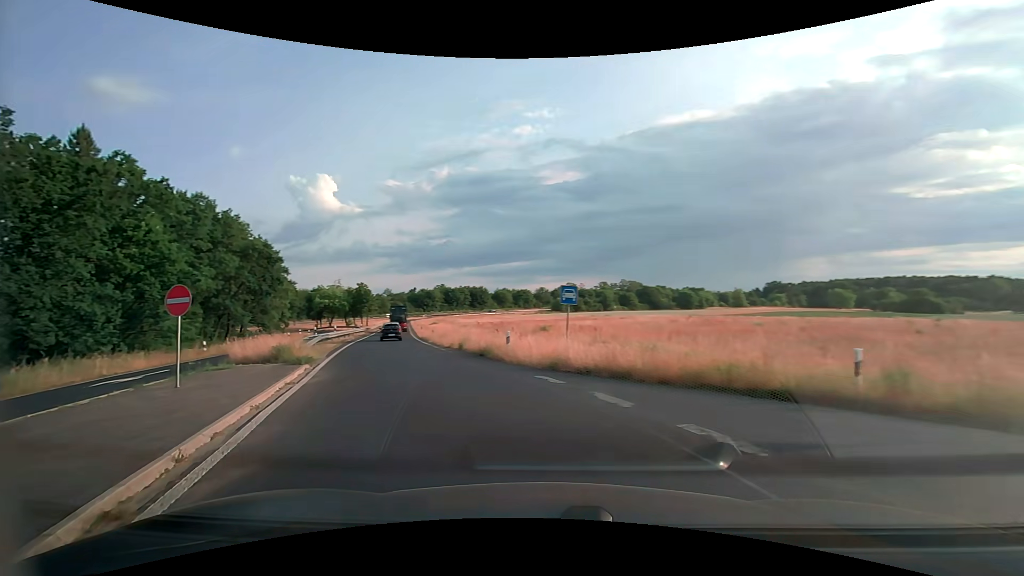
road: trunk_link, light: Day
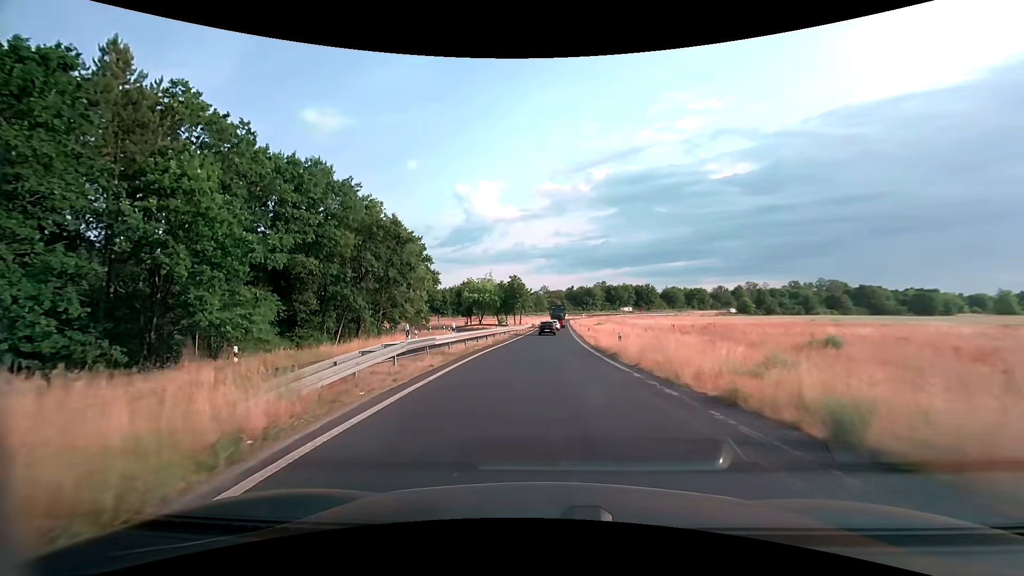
(-5.2, +18.6) m; -18°
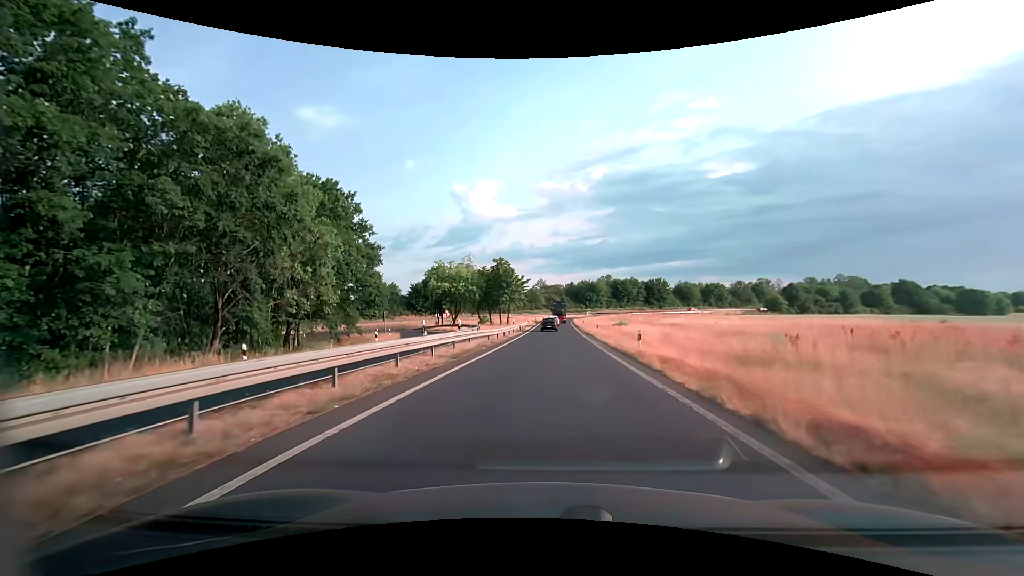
(0.0, +26.7) m; 0°
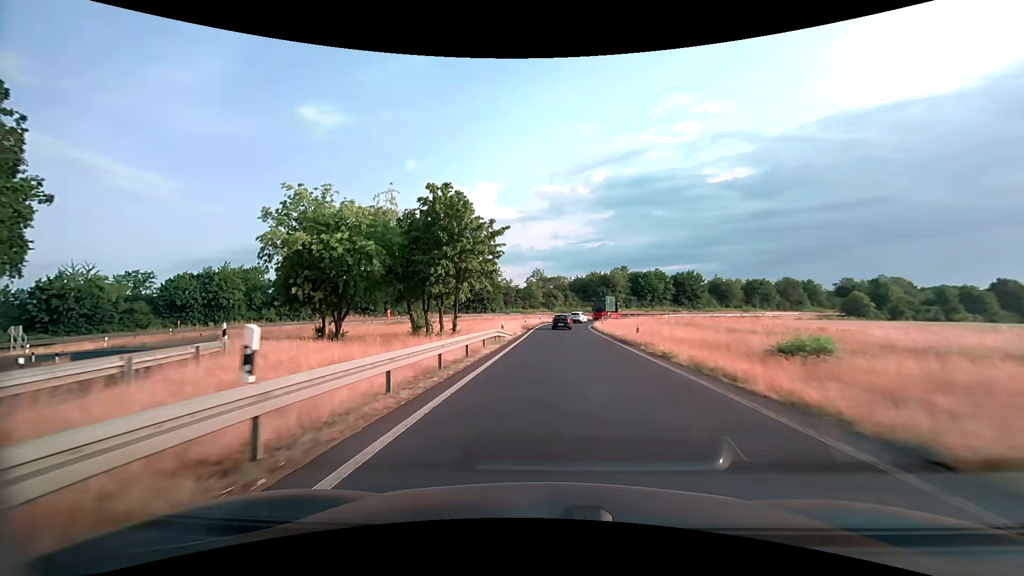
(+0.1, +41.5) m; 0°
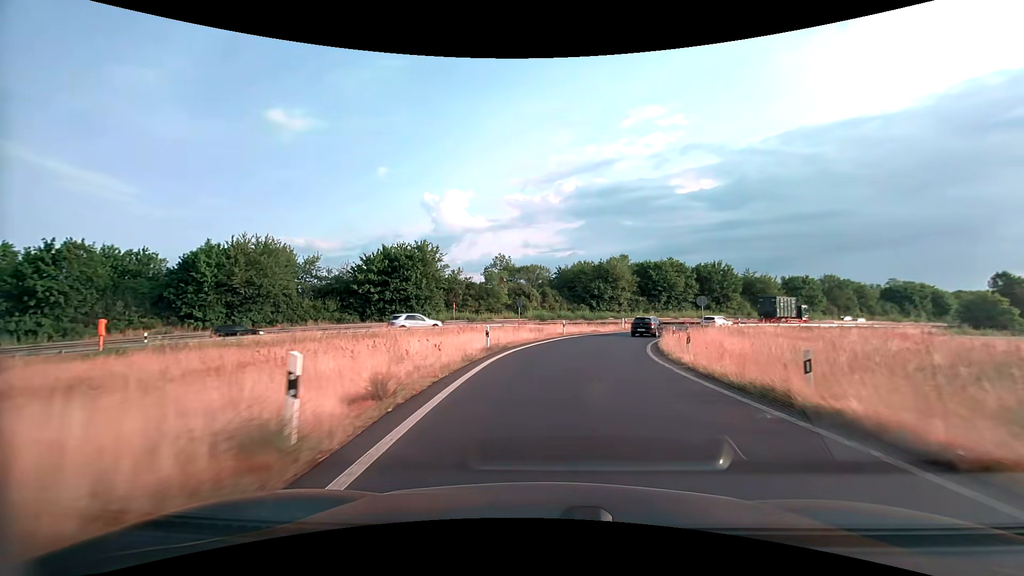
(+0.4, +43.2) m; +3°
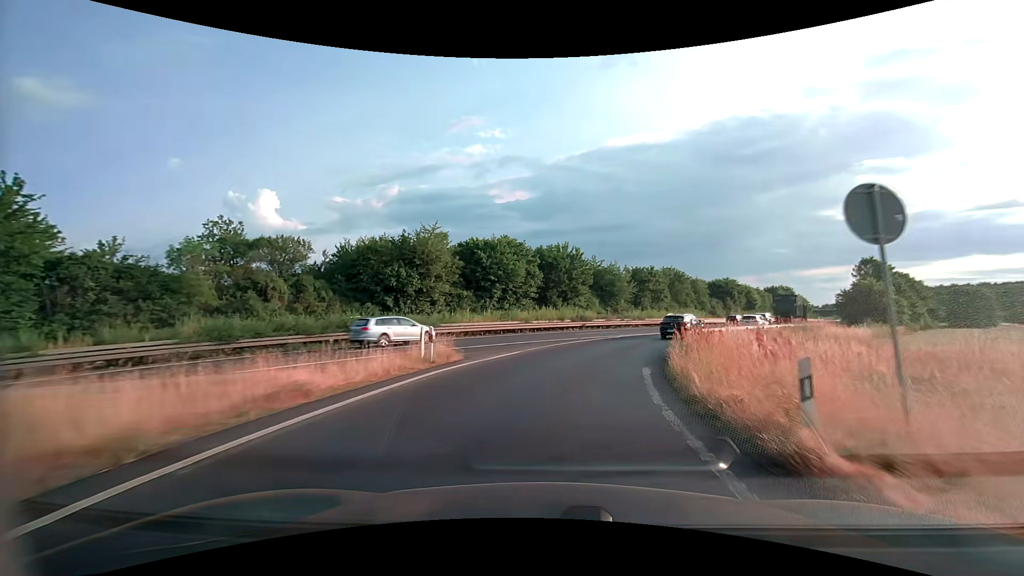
(+5.2, +32.7) m; +20°
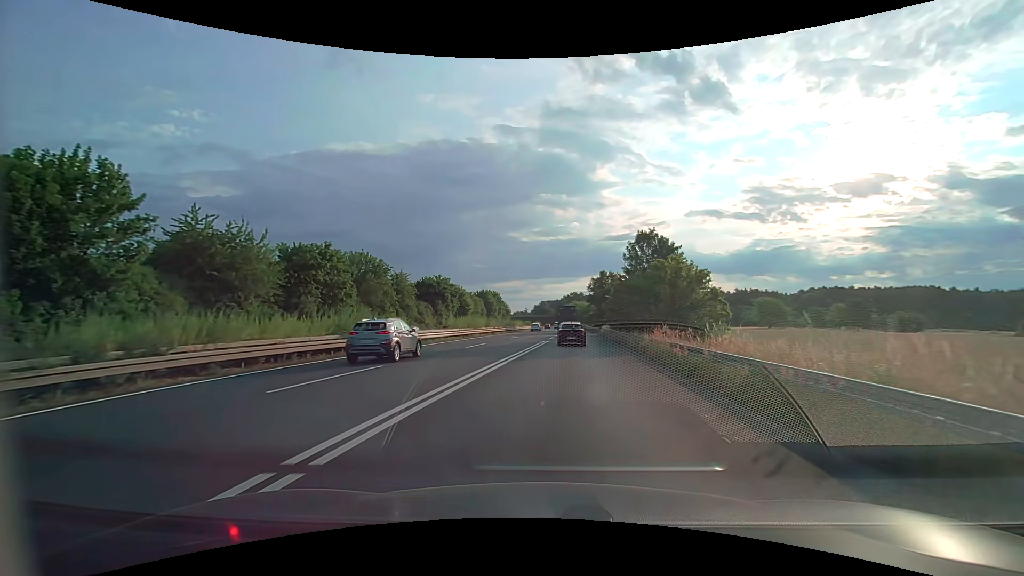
(+11.8, +38.5) m; +32°
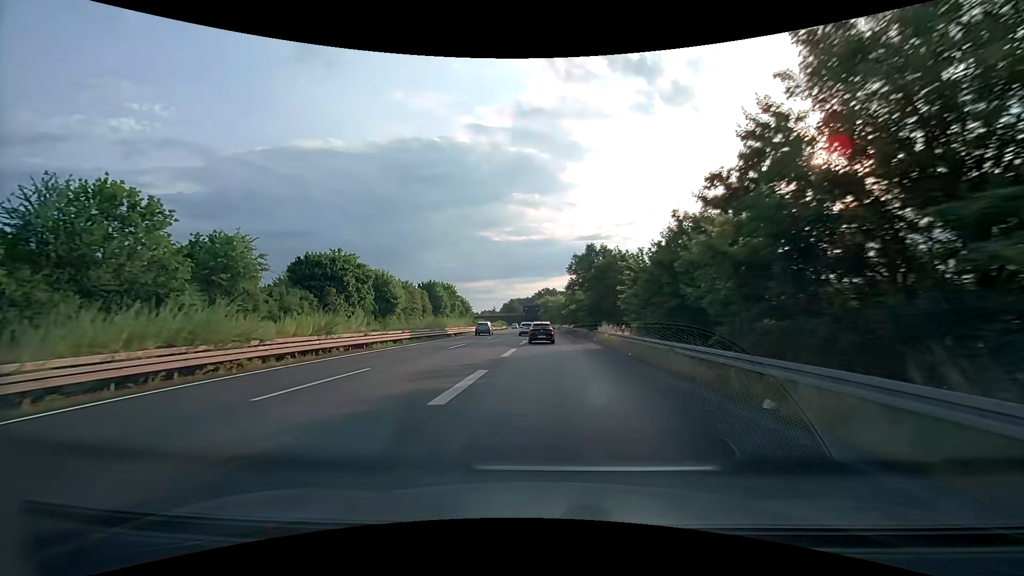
(+2.0, +36.9) m; +4°
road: trunk
(0, +10) (0, +20) (0, +30) (0, +40) (-1, +50) (-1, +60) (-1, +70) (-2, +80) (-2, +90) (-2, +100) m
